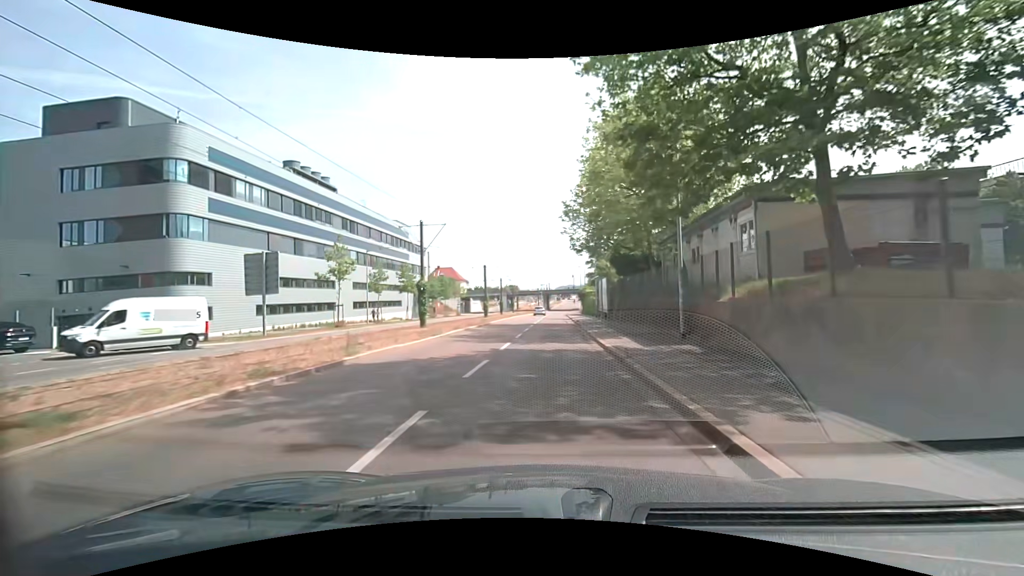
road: secondary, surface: asphalt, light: Day
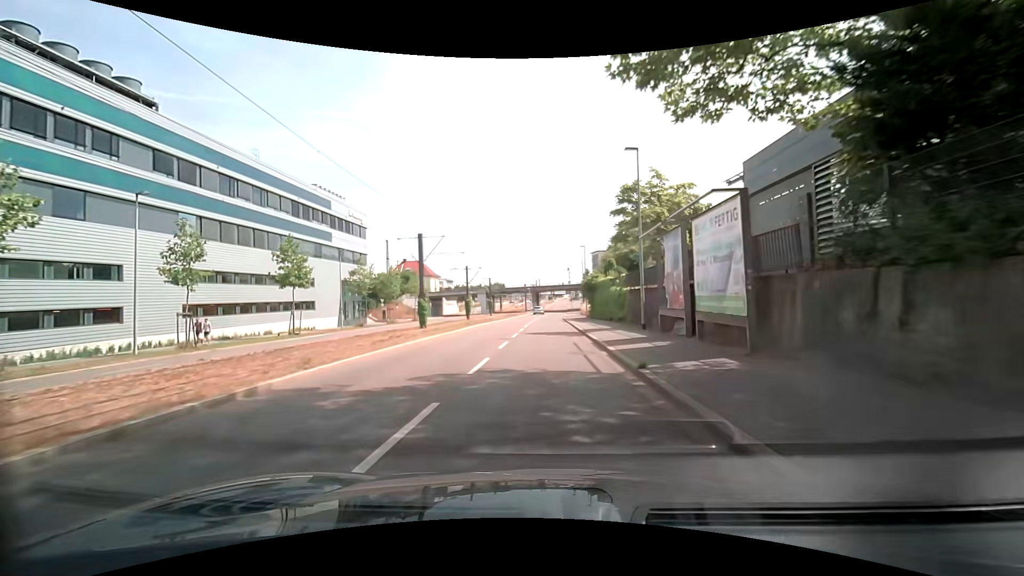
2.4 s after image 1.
(+0.6, +29.6) m; +1°
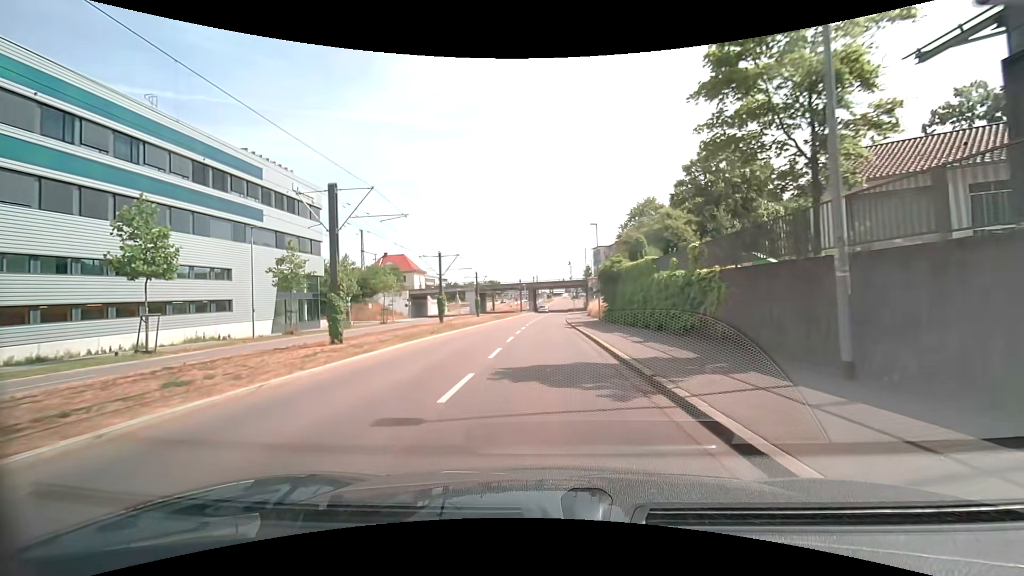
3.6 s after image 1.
(0.0, +15.1) m; 0°
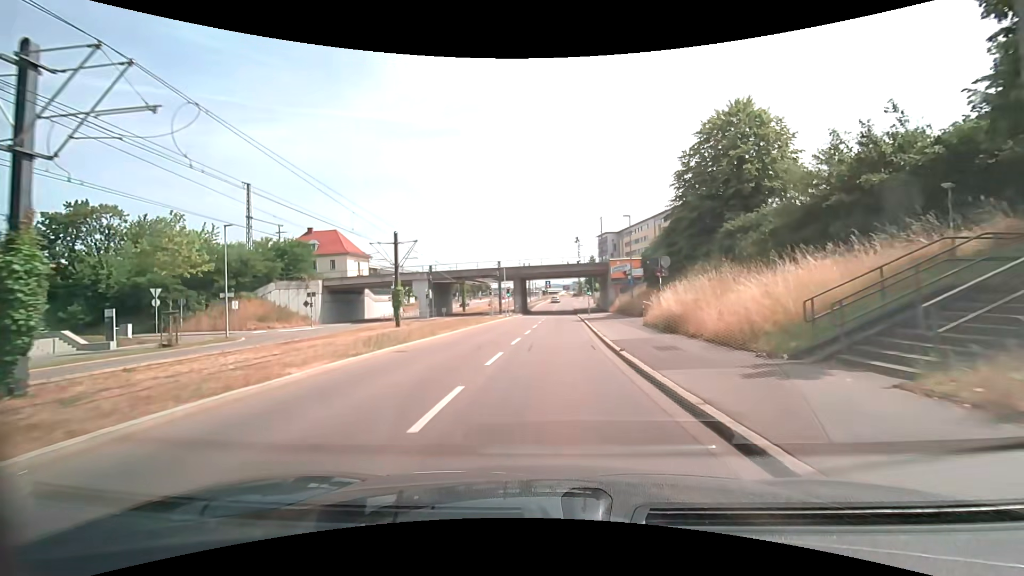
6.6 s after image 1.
(0.0, +37.7) m; 0°
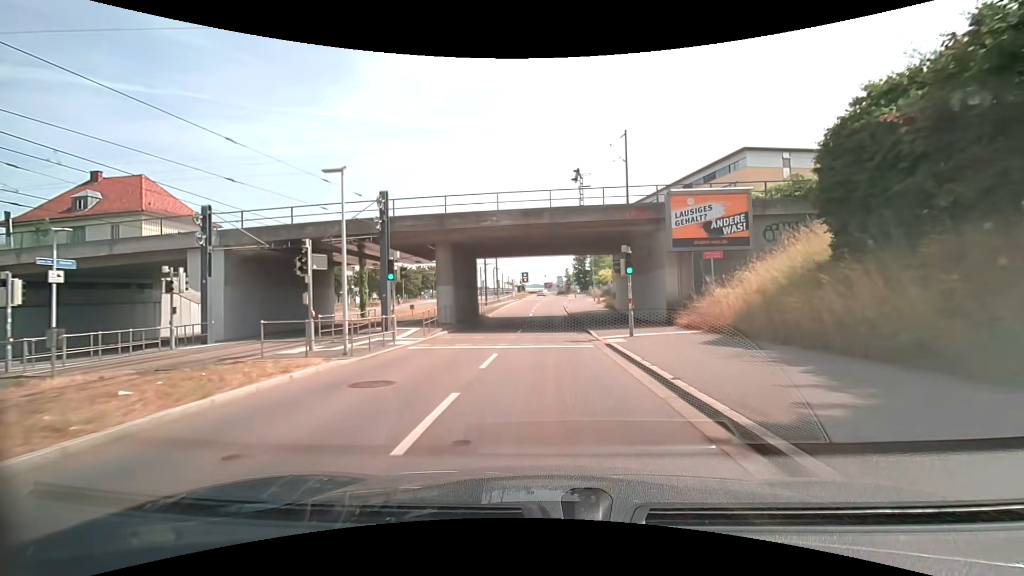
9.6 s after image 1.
(+1.0, +36.9) m; +2°
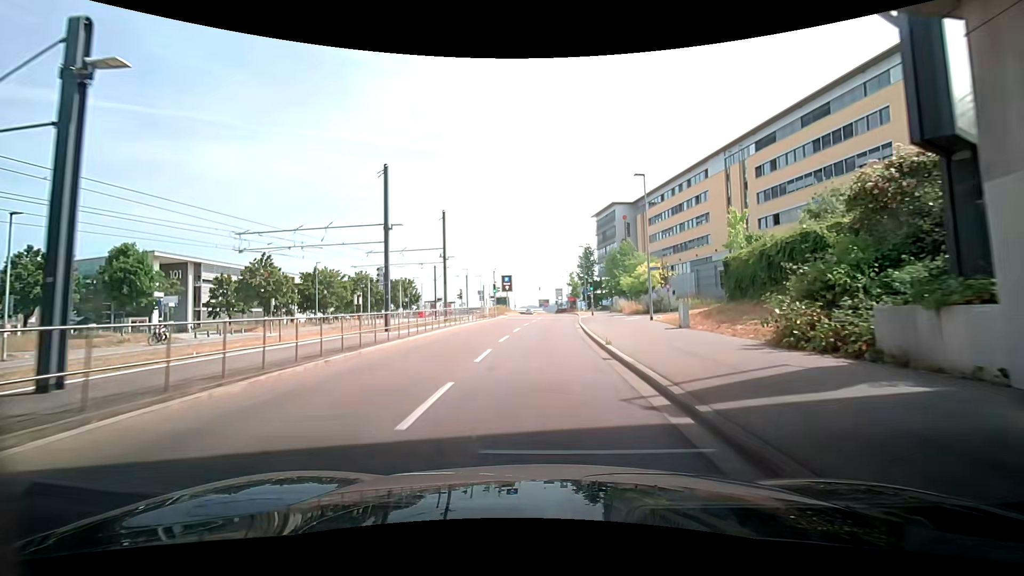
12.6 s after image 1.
(+0.6, +36.4) m; +4°
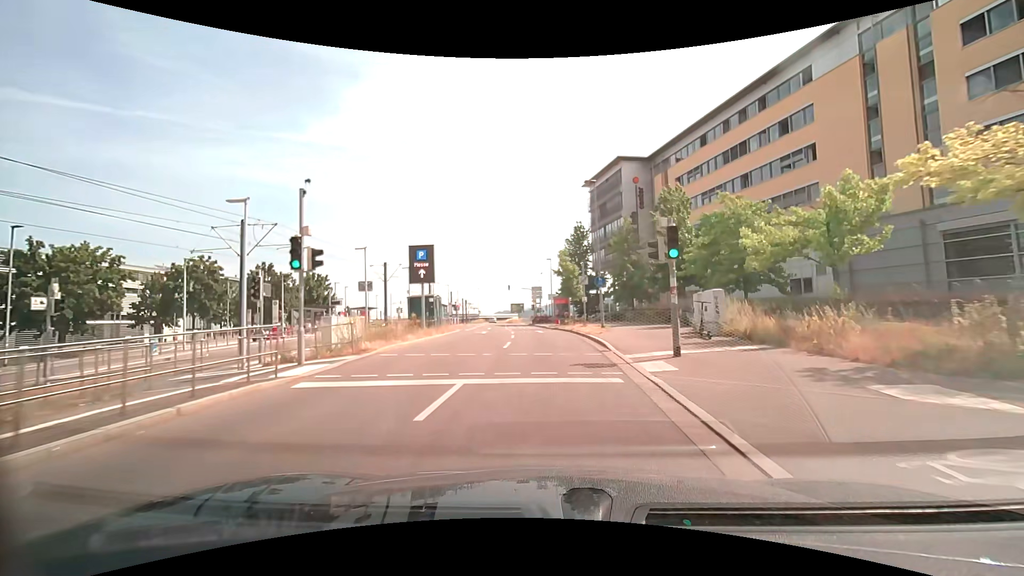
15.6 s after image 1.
(-0.8, +34.3) m; 0°
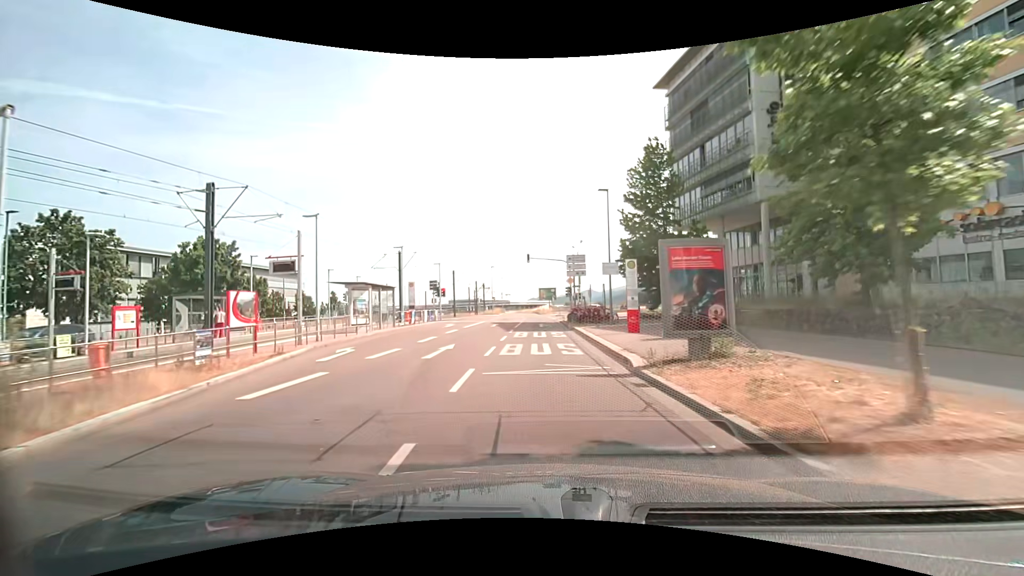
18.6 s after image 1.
(-0.9, +32.1) m; -4°
(0, +10) (-1, +20) (-1, +30) (-1, +40) (-1, +50) (-2, +60) (-2, +70) (-3, +80) (-4, +90) (-4, +100) m
